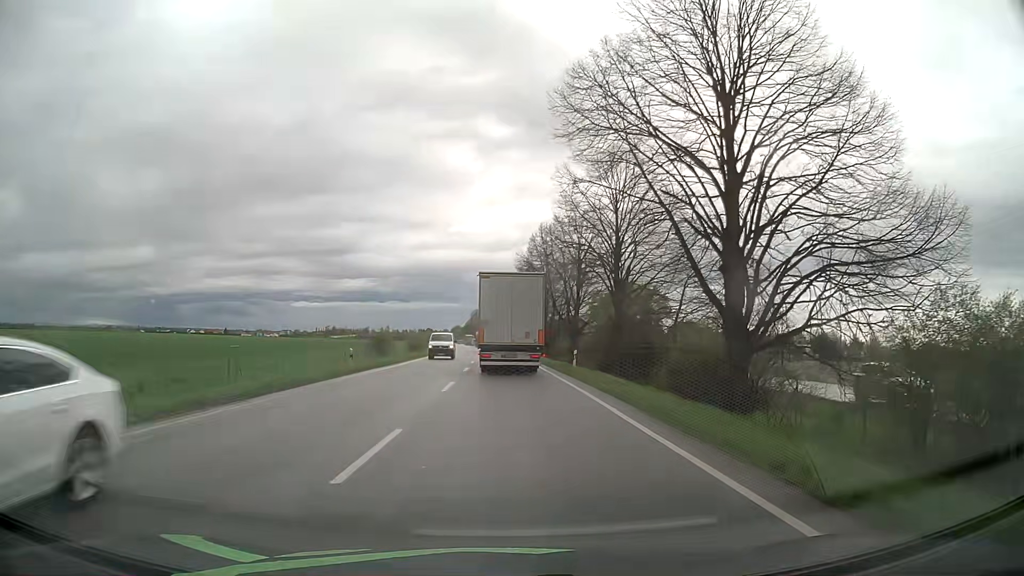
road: primary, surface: asphalt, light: Day
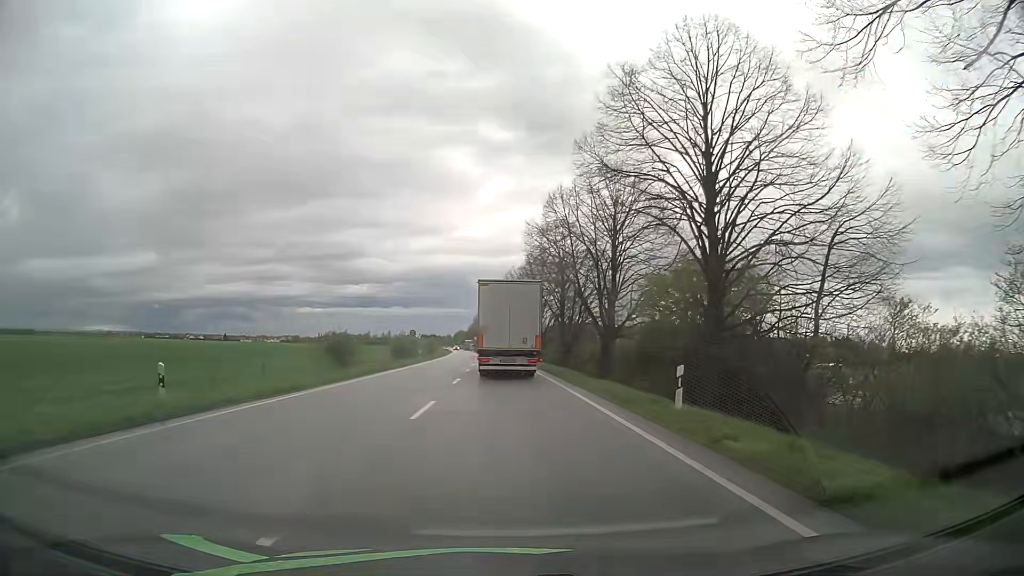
(+0.1, +17.8) m; 0°
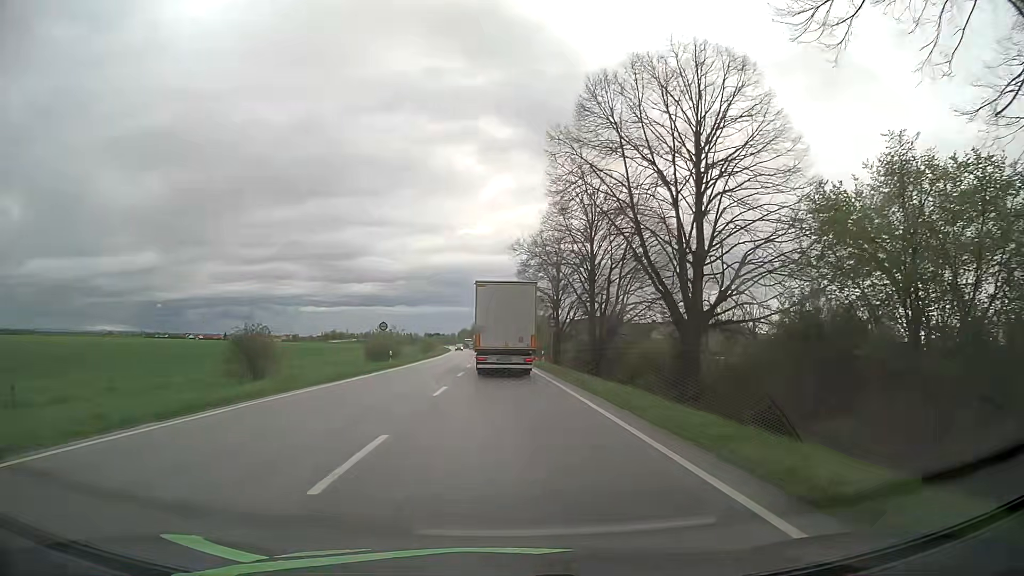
(0.0, +18.4) m; 0°
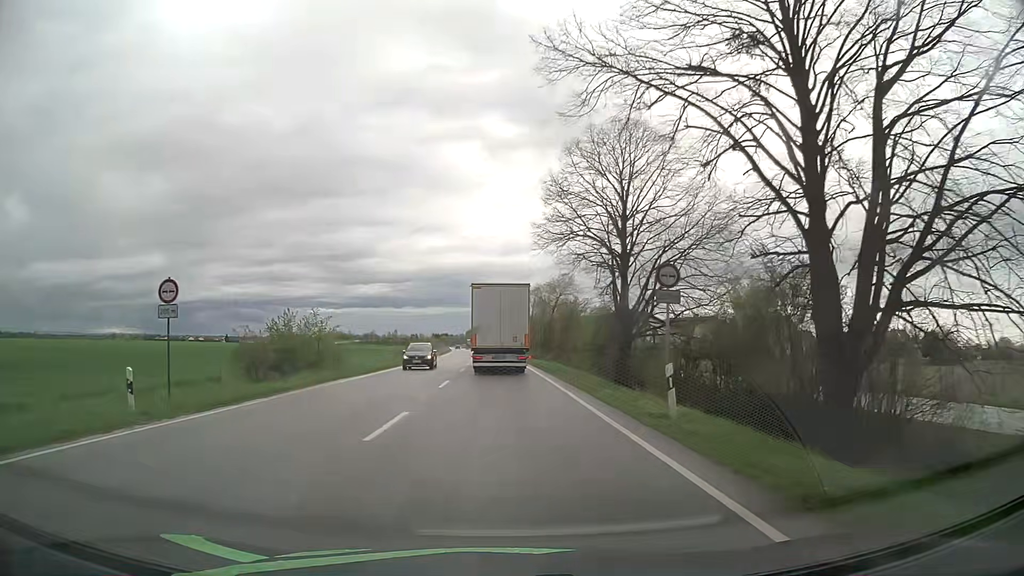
(-0.2, +32.3) m; -1°
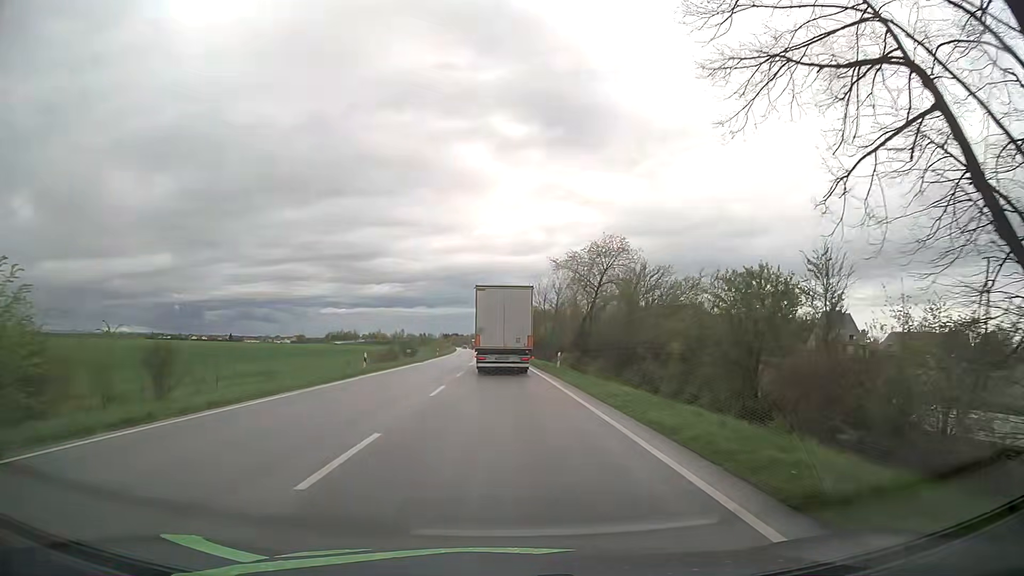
(-0.2, +27.1) m; -1°
